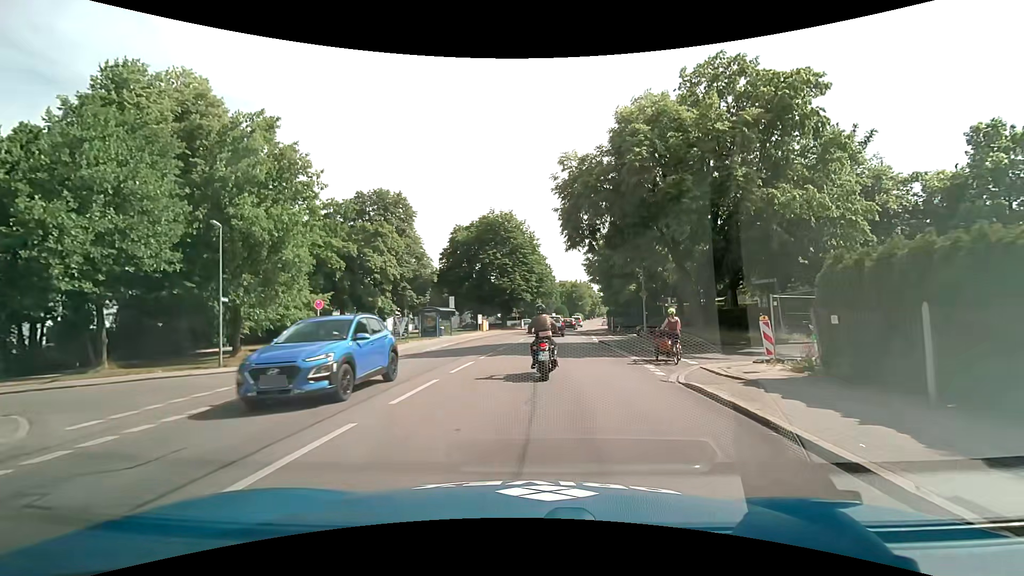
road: secondary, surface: asphalt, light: Day
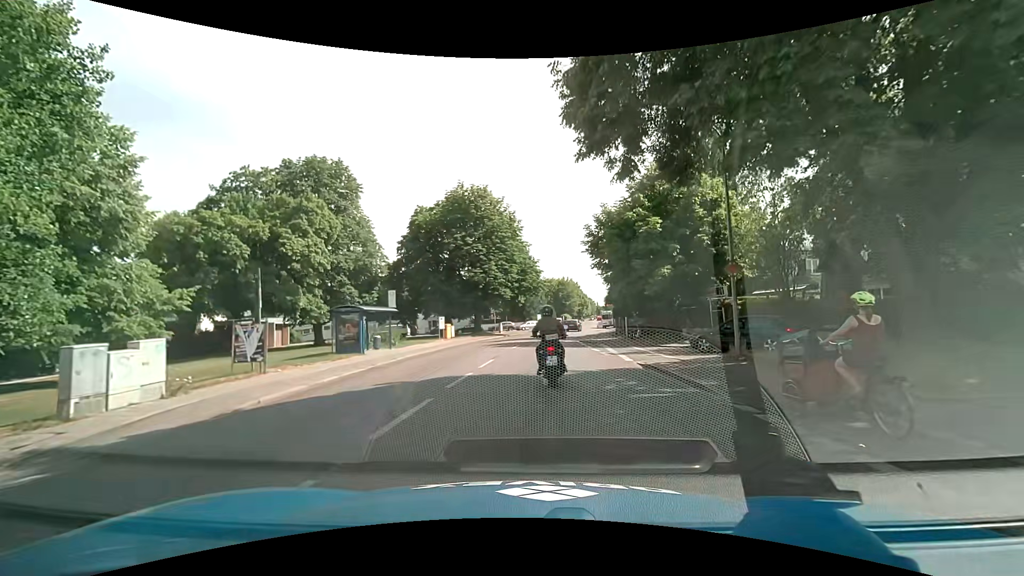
(+0.3, +15.6) m; +1°
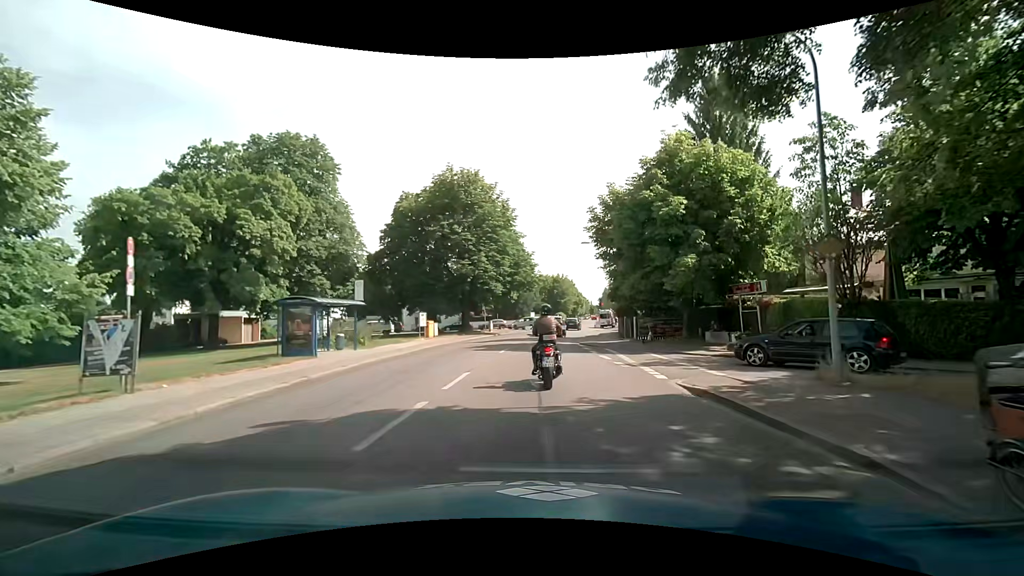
(+0.1, +5.1) m; +2°
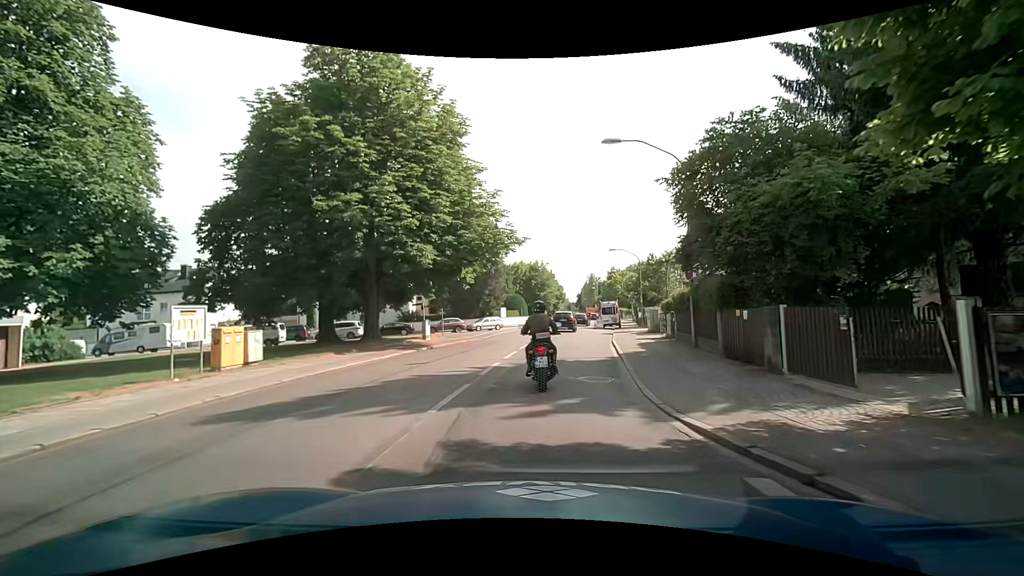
(+0.5, +24.4) m; +2°
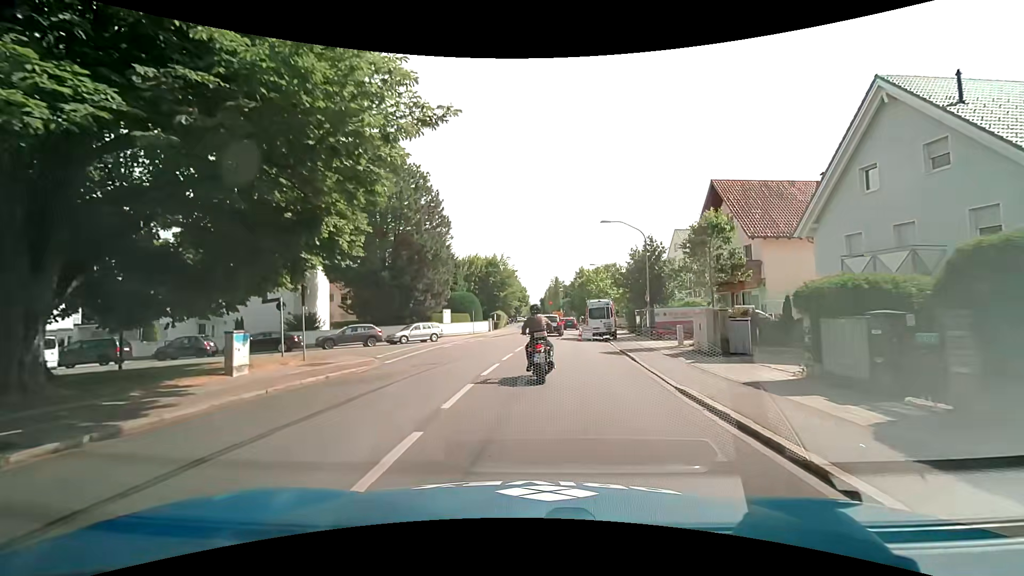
(+0.7, +17.4) m; +4°
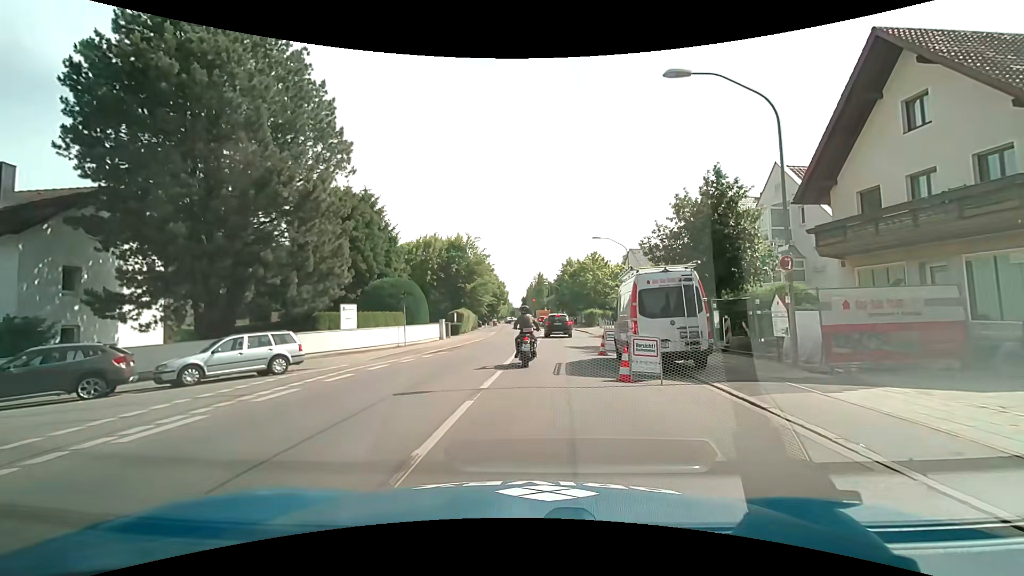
(+0.7, +20.4) m; +3°
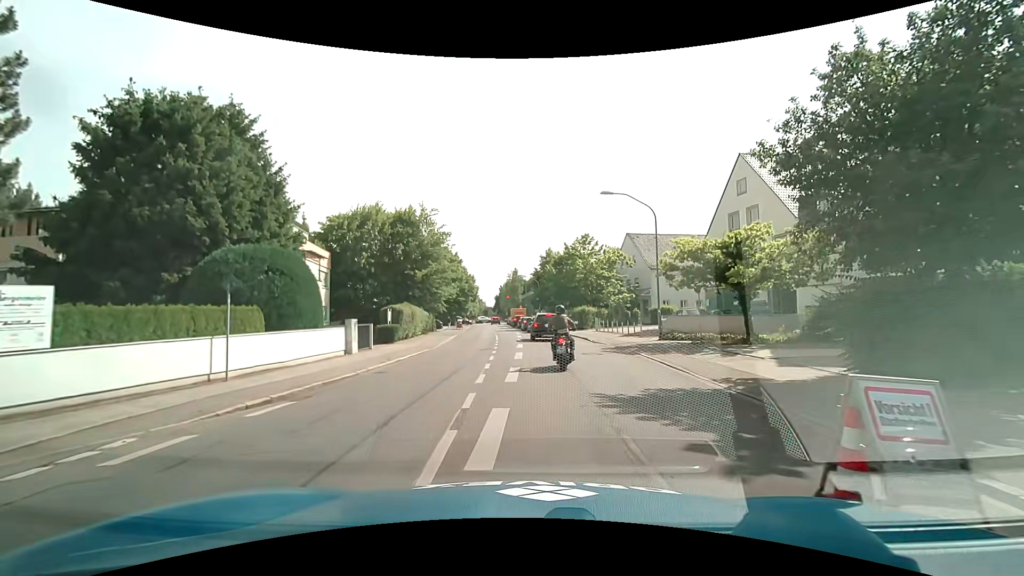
(-0.2, +15.4) m; +3°
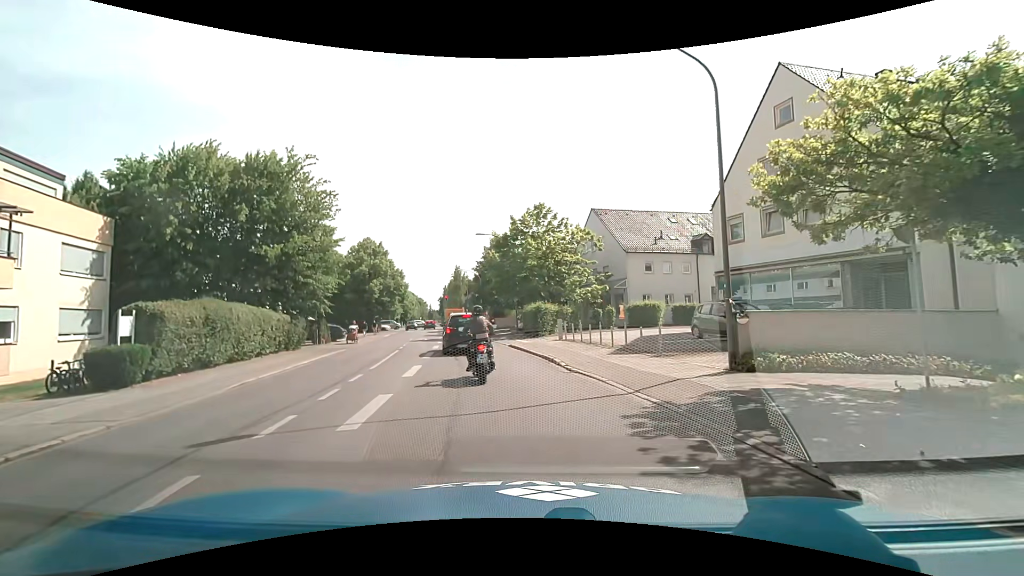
(+0.9, +15.7) m; +6°
